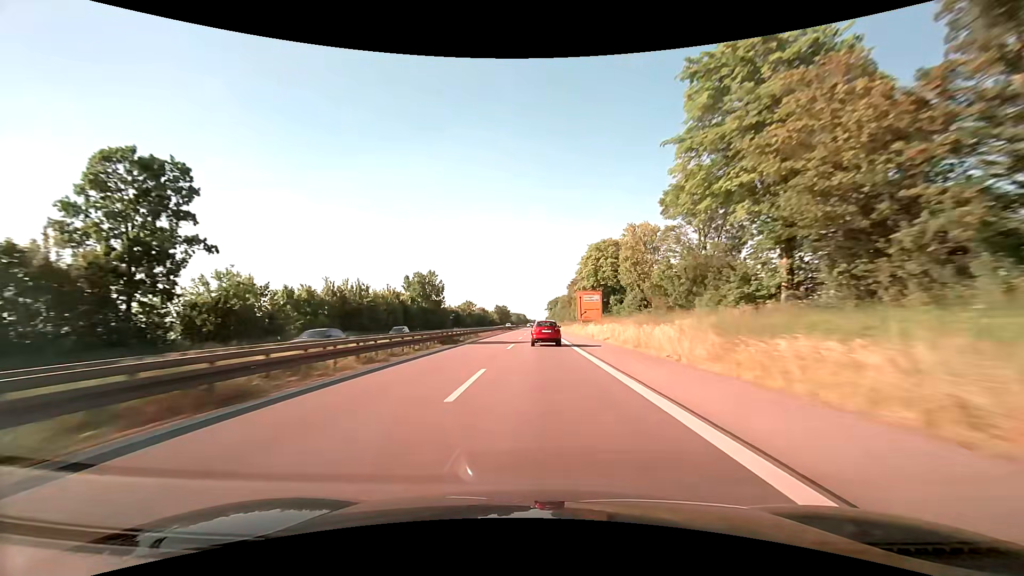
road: trunk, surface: asphalt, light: Day
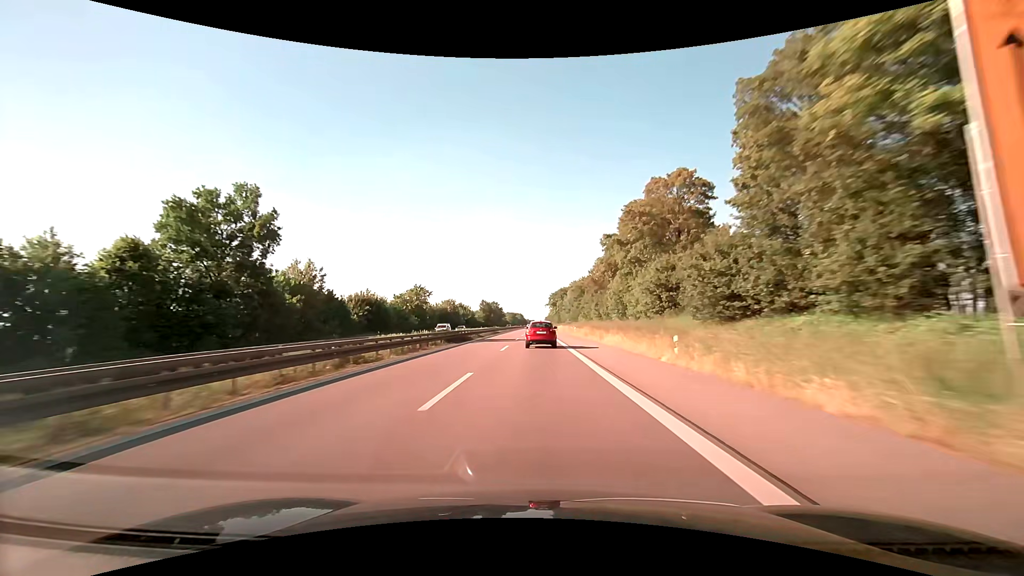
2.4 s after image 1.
(+0.3, +72.5) m; 0°
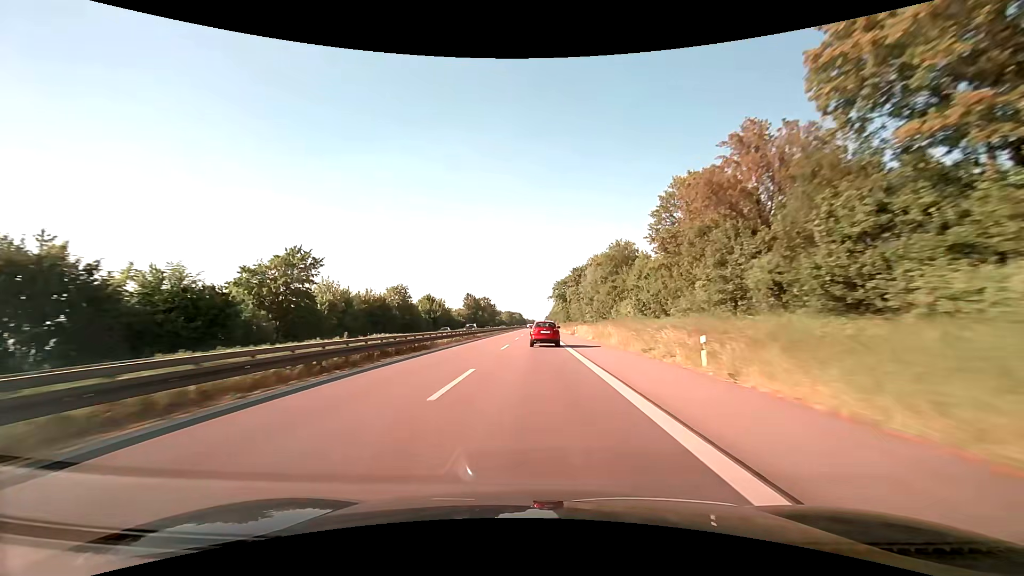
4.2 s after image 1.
(-0.1, +53.0) m; 0°
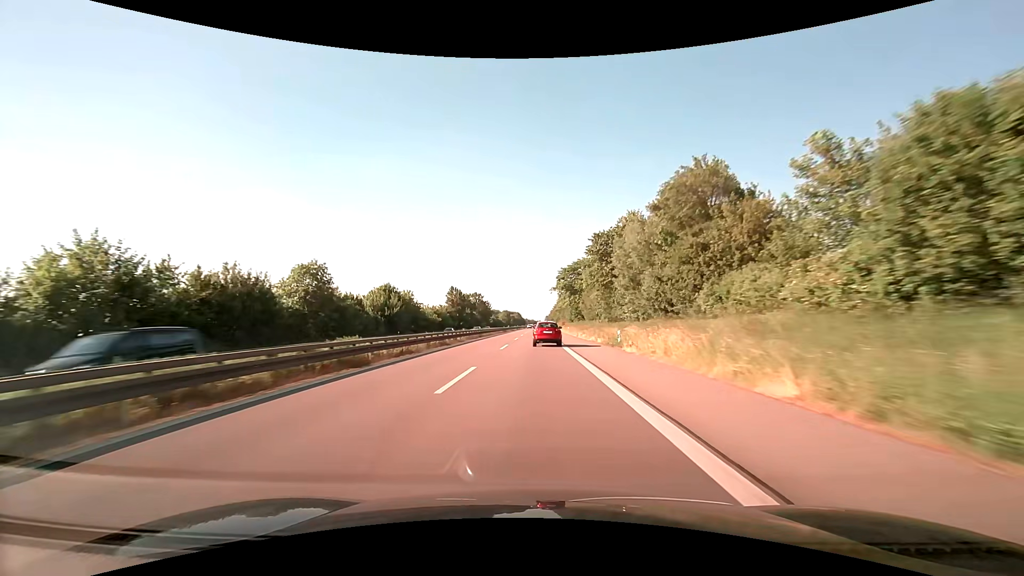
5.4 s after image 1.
(0.0, +35.1) m; 0°
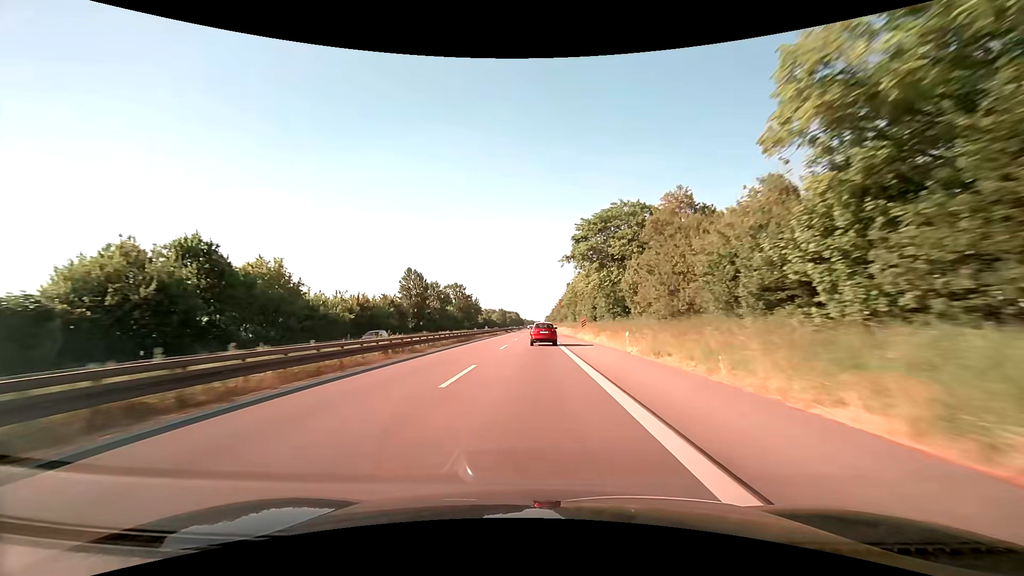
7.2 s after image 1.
(-0.1, +53.0) m; 0°
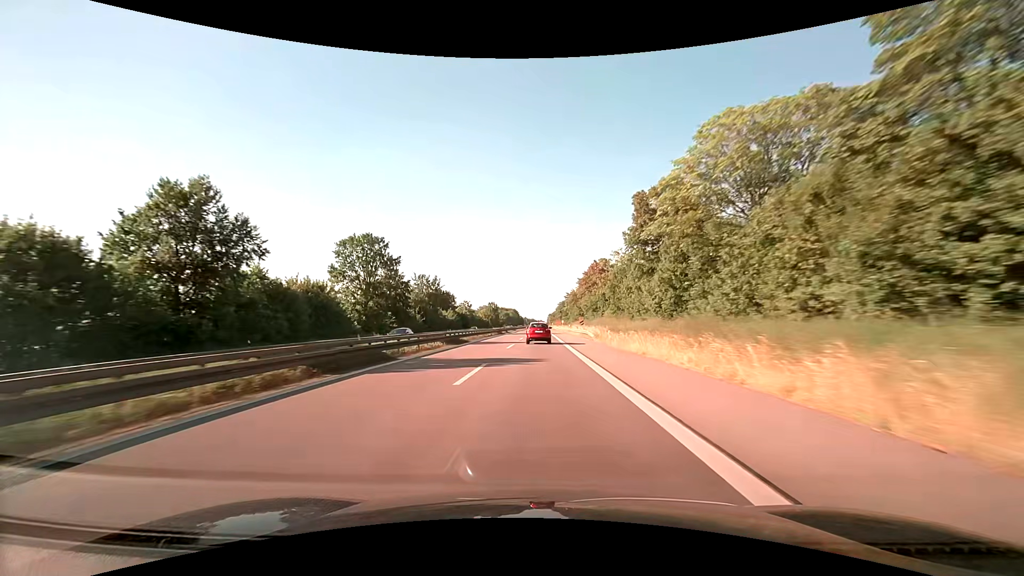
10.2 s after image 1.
(-0.1, +89.9) m; 0°
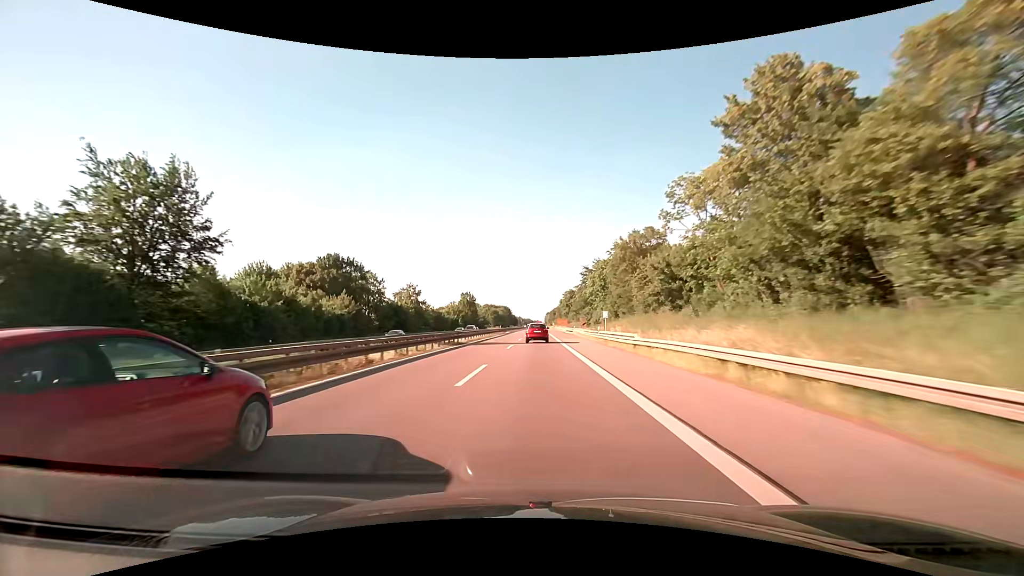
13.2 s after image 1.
(+0.3, +90.4) m; 0°
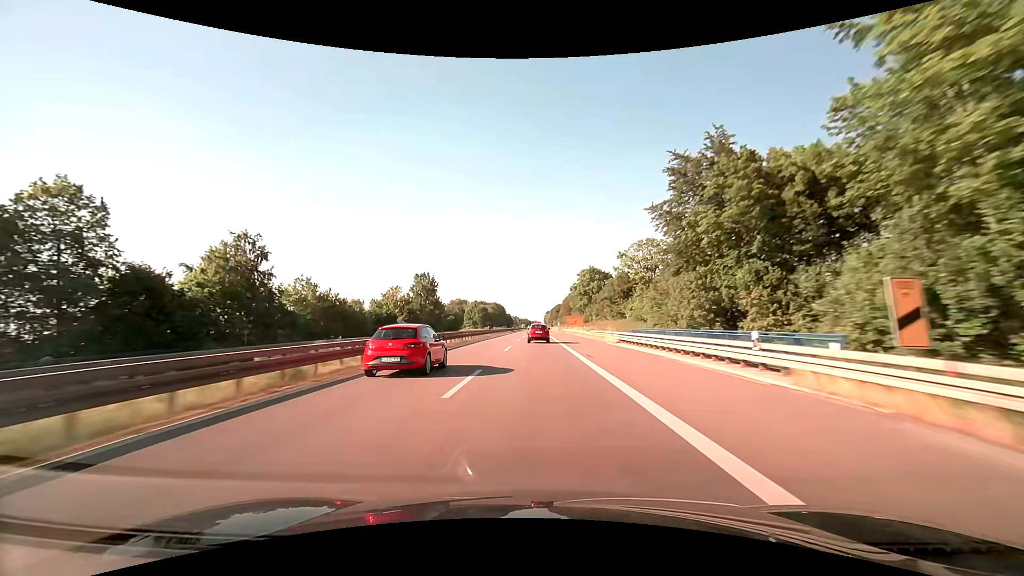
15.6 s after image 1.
(+0.1, +74.0) m; 0°
(0, +10) (0, +20) (0, +30) (0, +40) (0, +50) (0, +60) (0, +70) (0, +80) (0, +90) (0, +100) m
